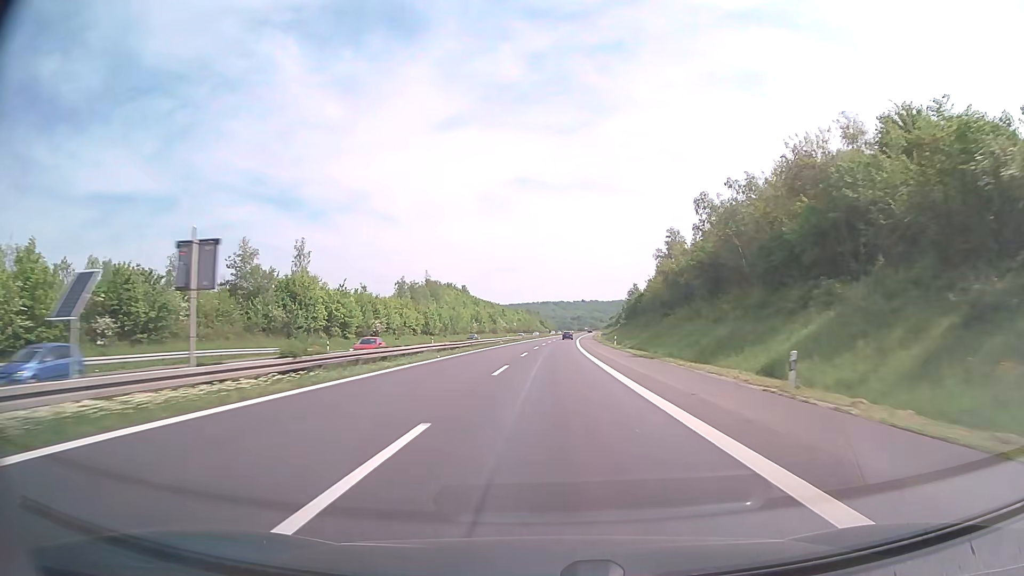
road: motorway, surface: concrete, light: Day
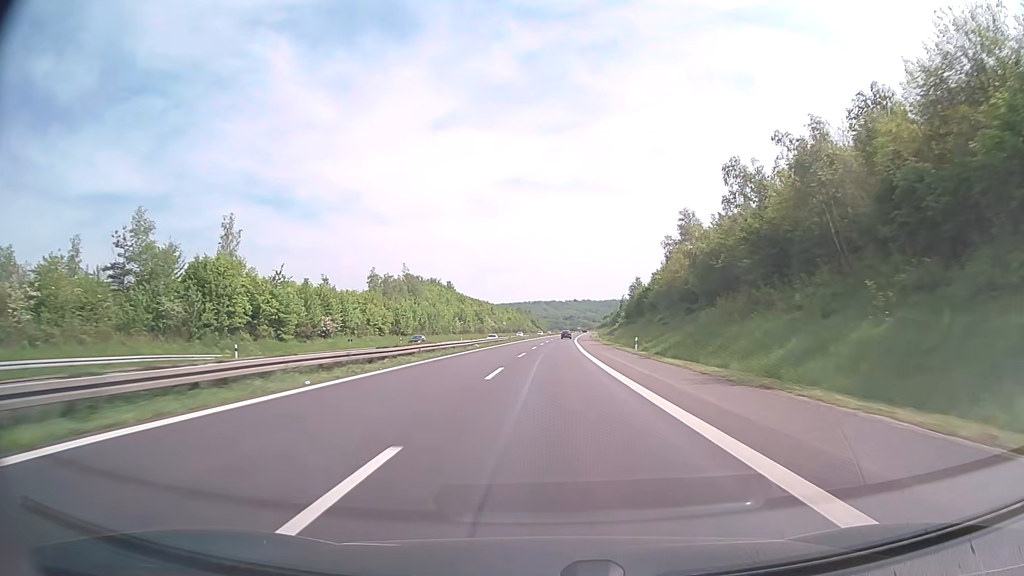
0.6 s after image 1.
(+0.1, +19.8) m; +1°
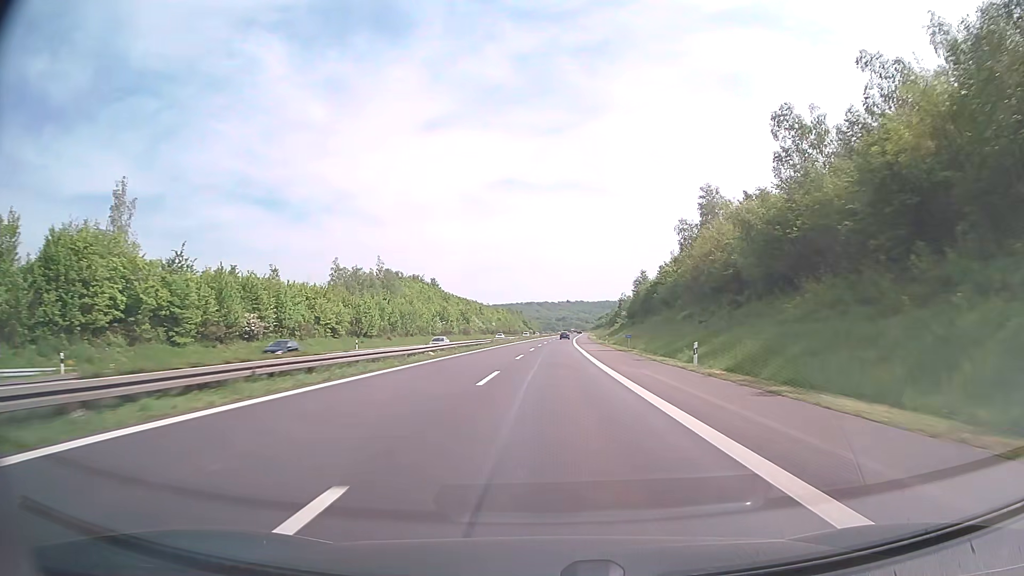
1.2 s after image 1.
(+0.1, +19.8) m; +1°
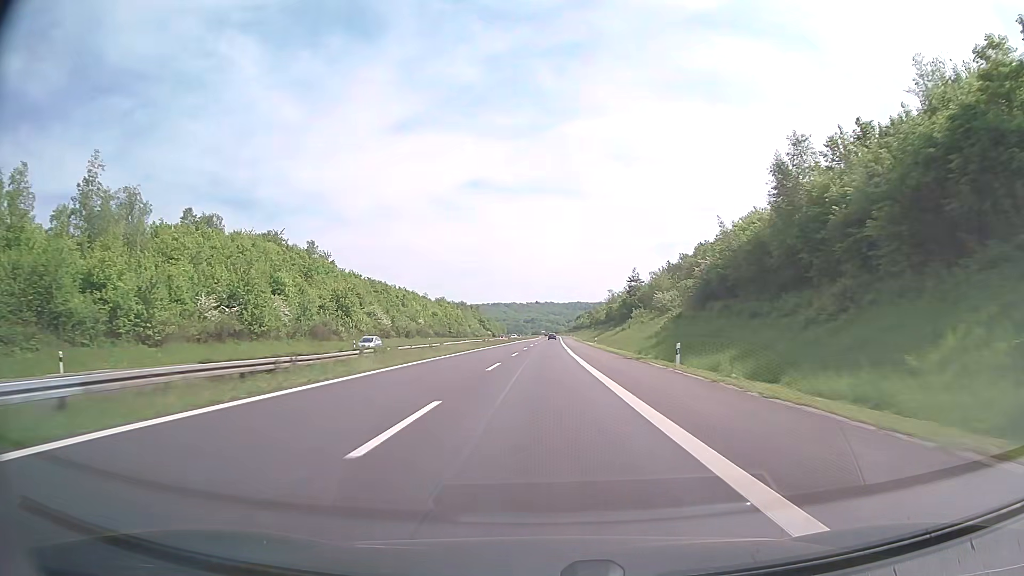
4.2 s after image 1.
(+2.7, +99.0) m; +3°
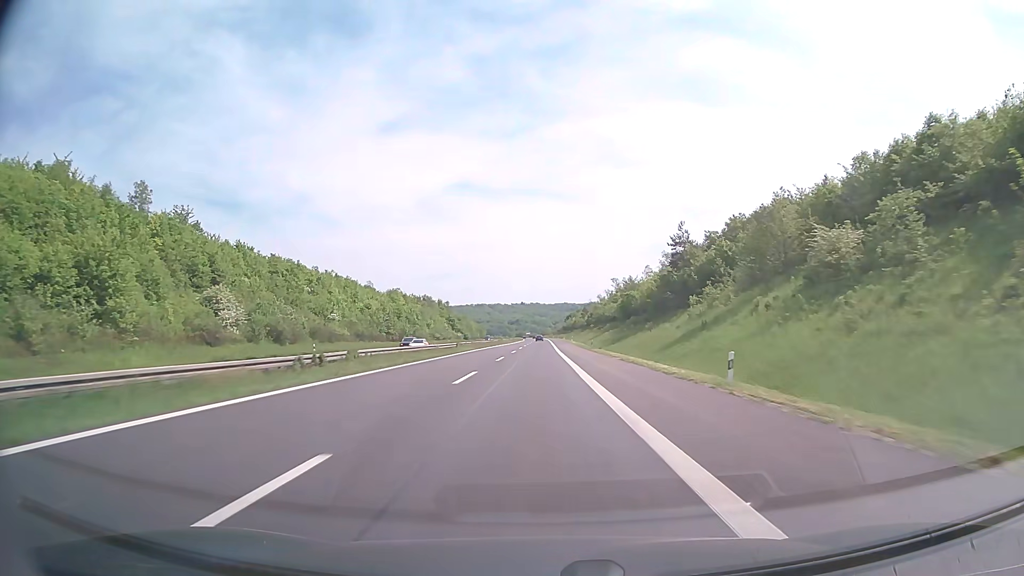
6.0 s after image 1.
(+0.5, +59.4) m; +1°
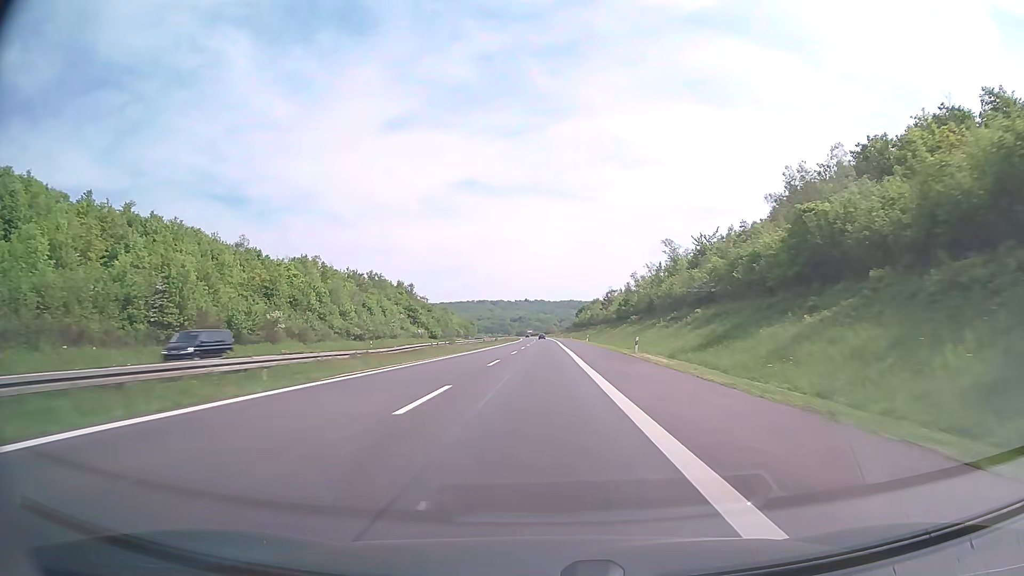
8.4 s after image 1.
(-0.2, +79.2) m; 0°
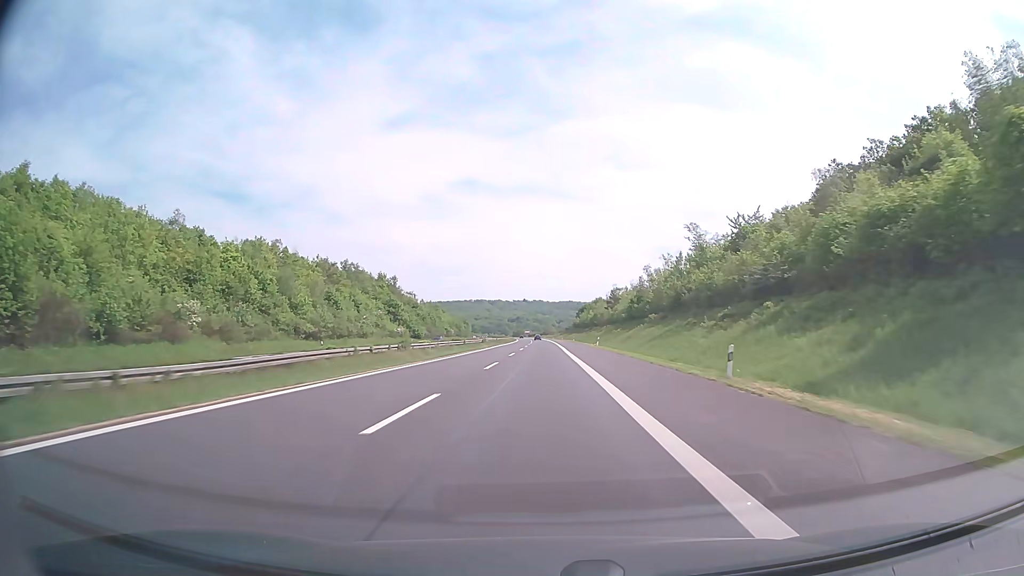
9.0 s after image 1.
(0.0, +19.8) m; 0°
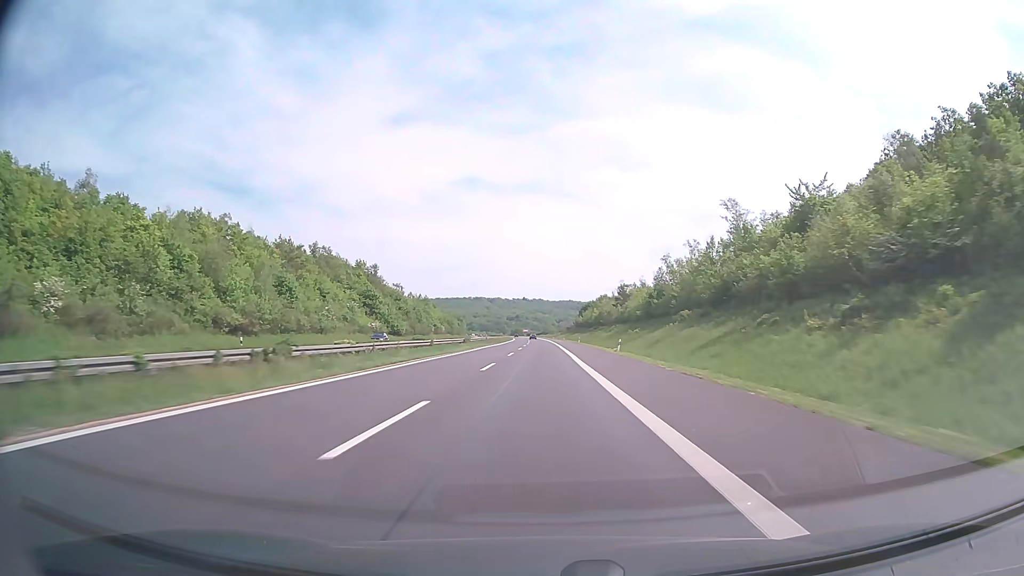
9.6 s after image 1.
(0.0, +19.8) m; 0°
(0, +10) (0, +20) (0, +30) (0, +40) (0, +50) (0, +60) (0, +70) (0, +80) (0, +90) (0, +100) m
